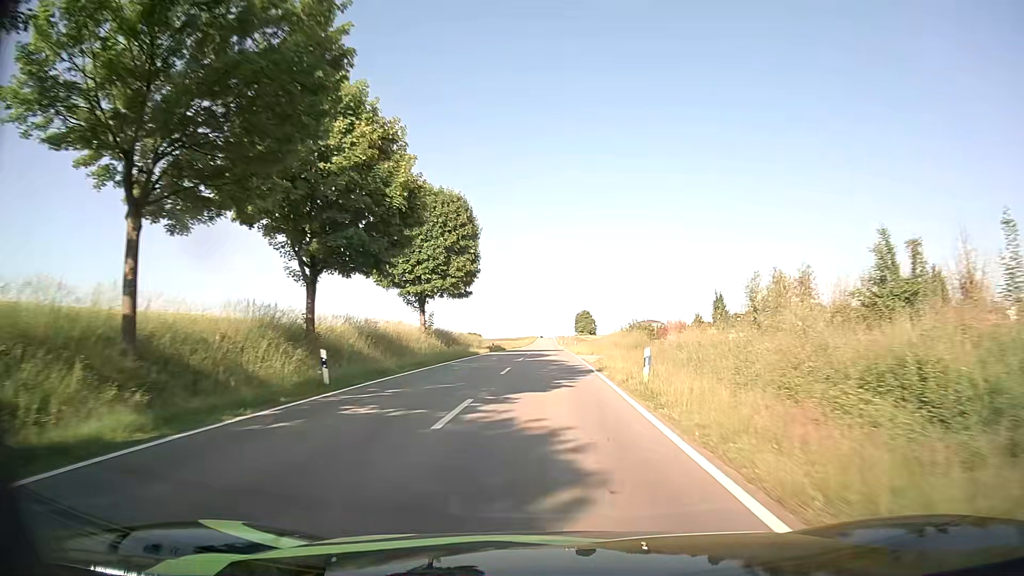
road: tertiary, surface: asphalt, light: Day
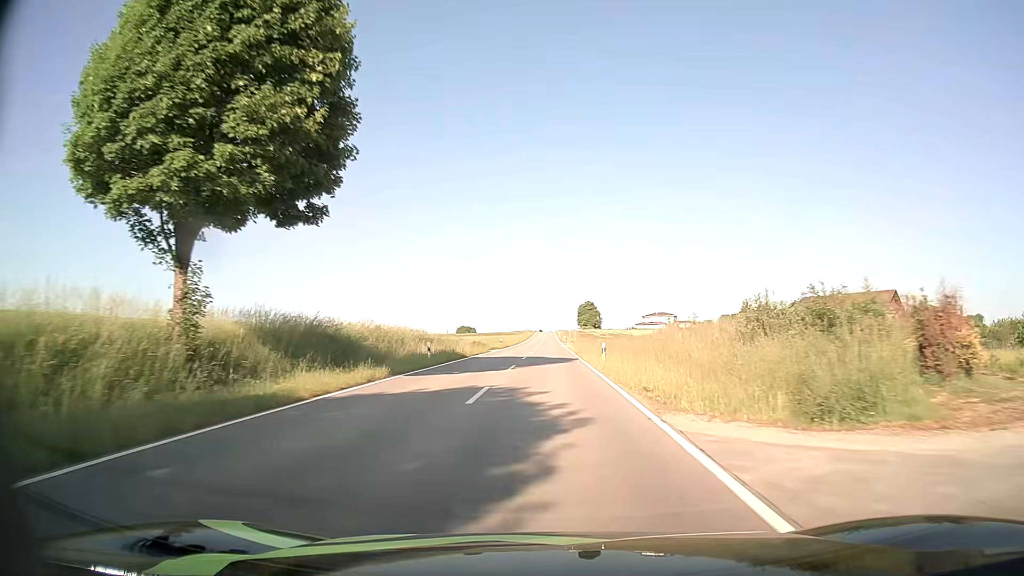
(0.0, +34.3) m; 0°
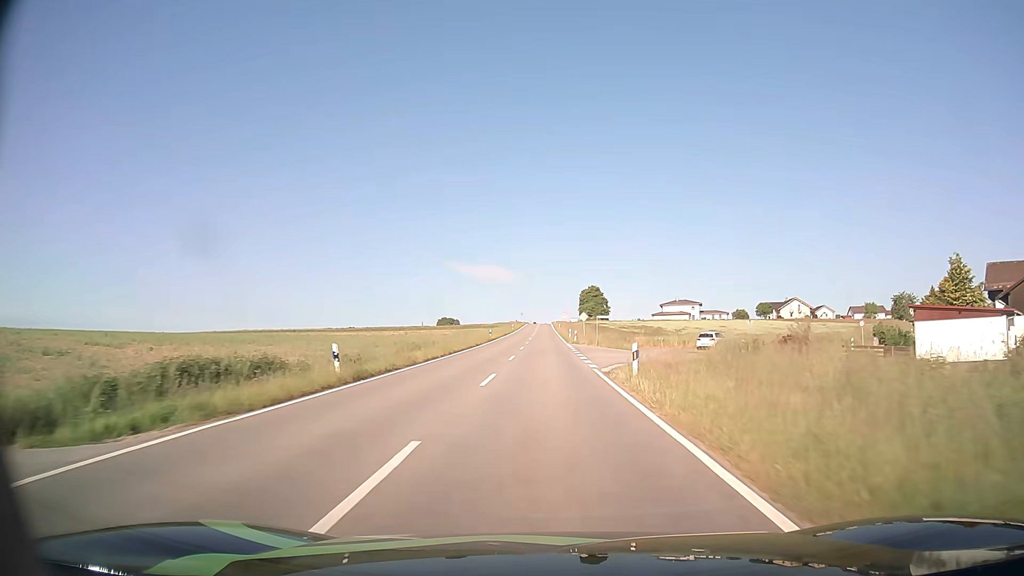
(+0.2, +57.8) m; 0°
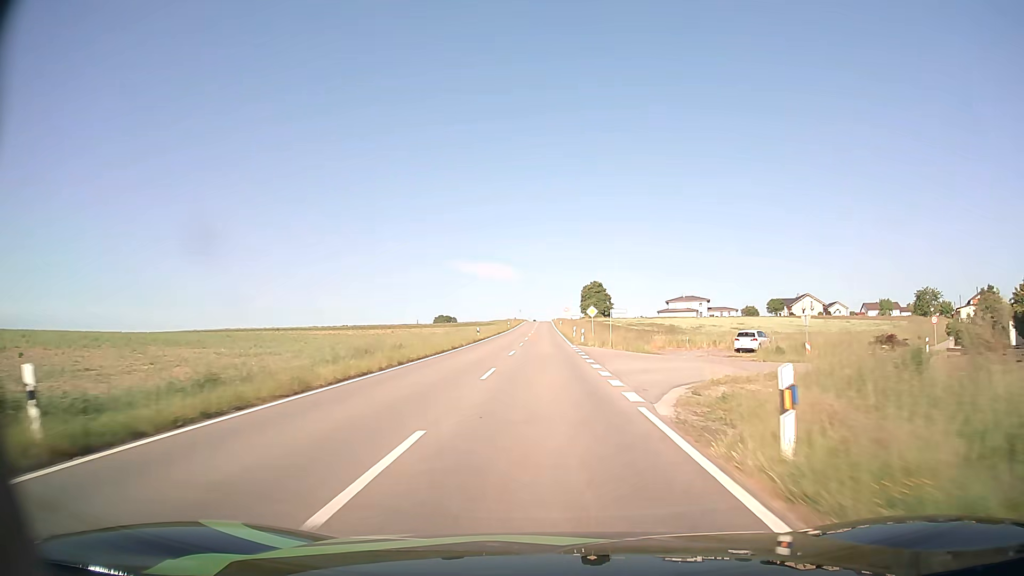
(0.0, +11.6) m; 0°
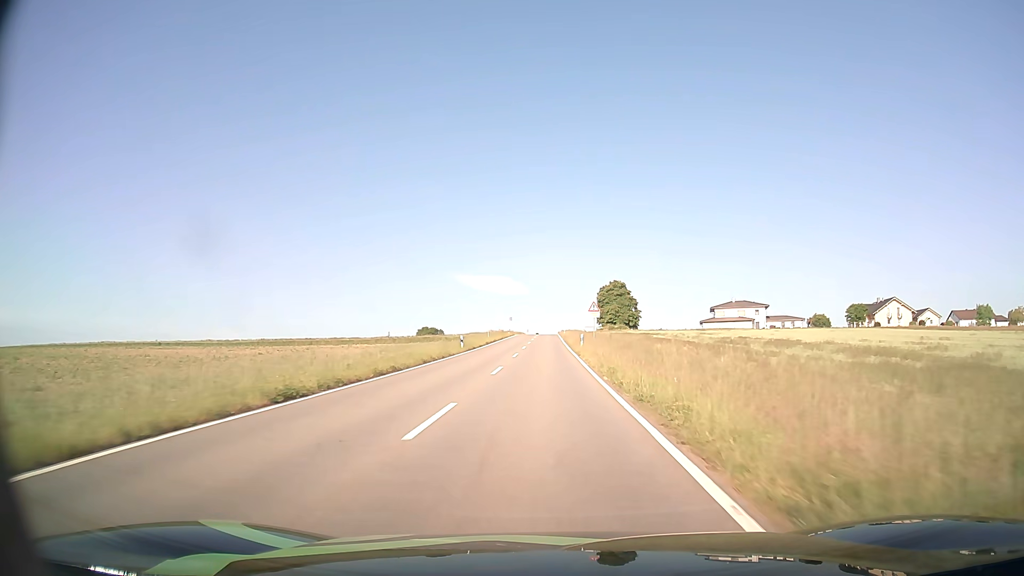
(-0.2, +57.9) m; 0°
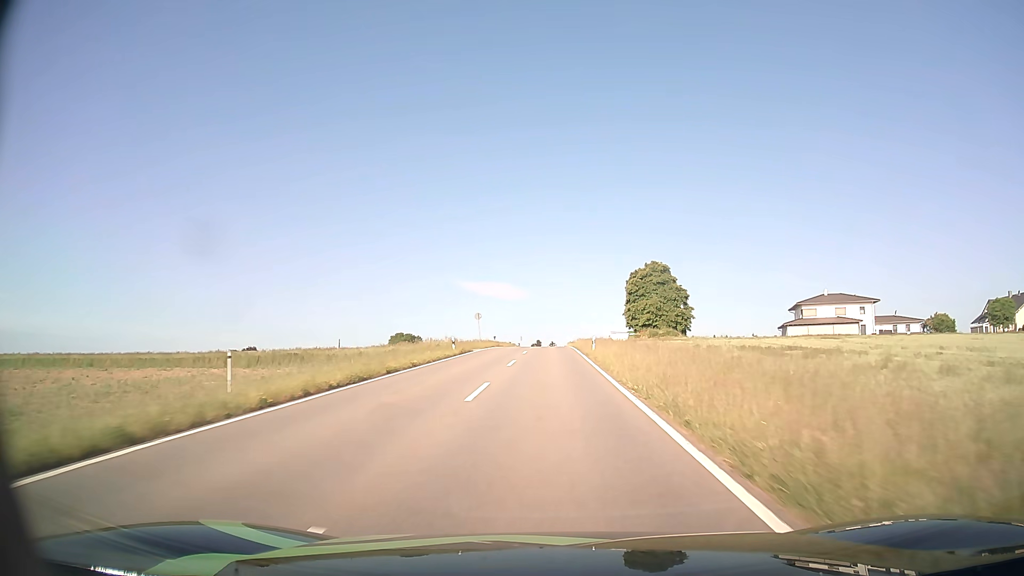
(-0.2, +57.8) m; 0°
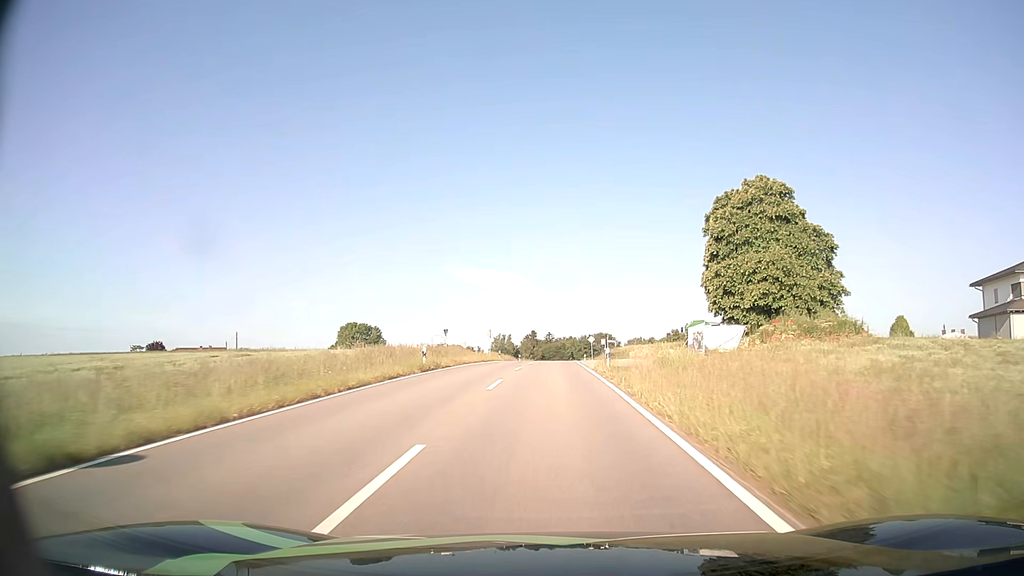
(+0.2, +58.0) m; 0°
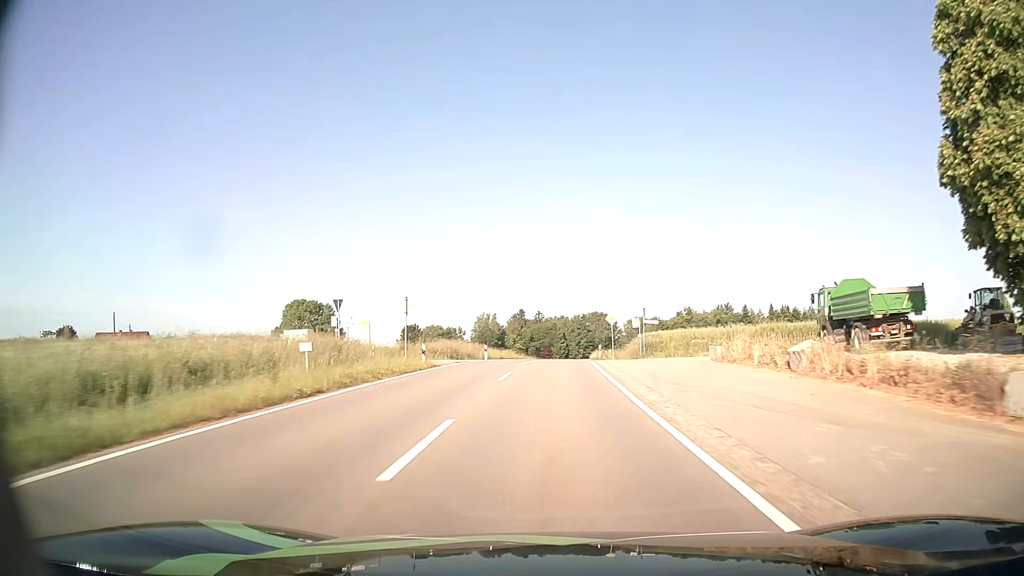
(+0.1, +35.2) m; +1°
(0, +10) (0, +20) (0, +30) (+1, +40) (+1, +50) (+2, +60) (+2, +70) (+3, +80) (+4, +90) (+5, +100) m
